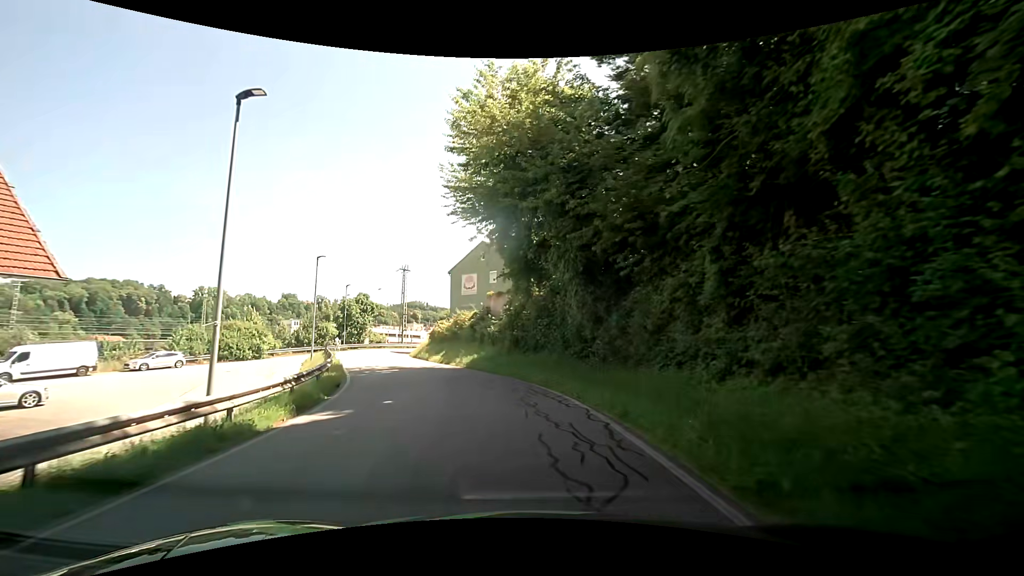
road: residential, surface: asphalt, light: Day
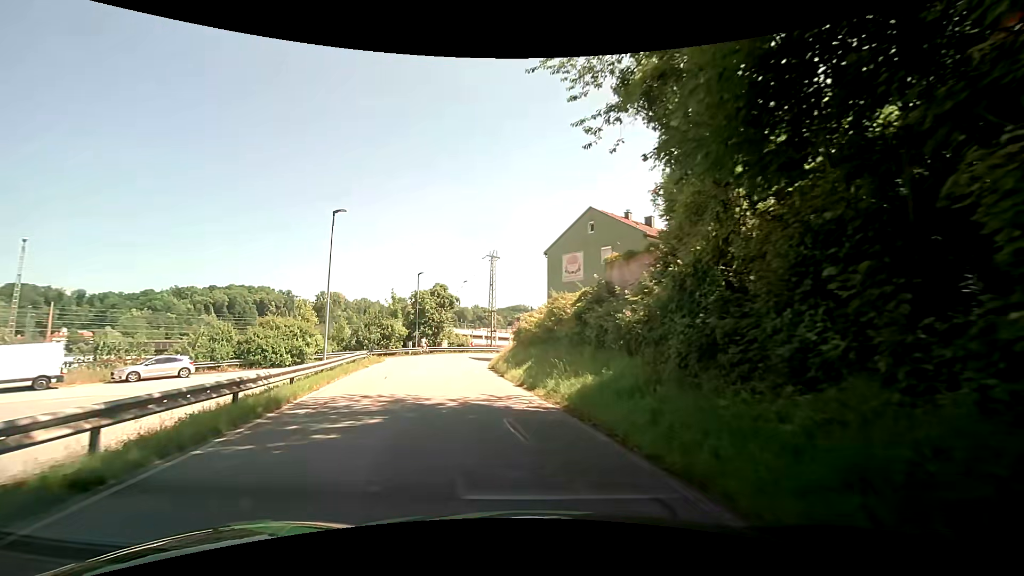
(-1.5, +15.7) m; -11°
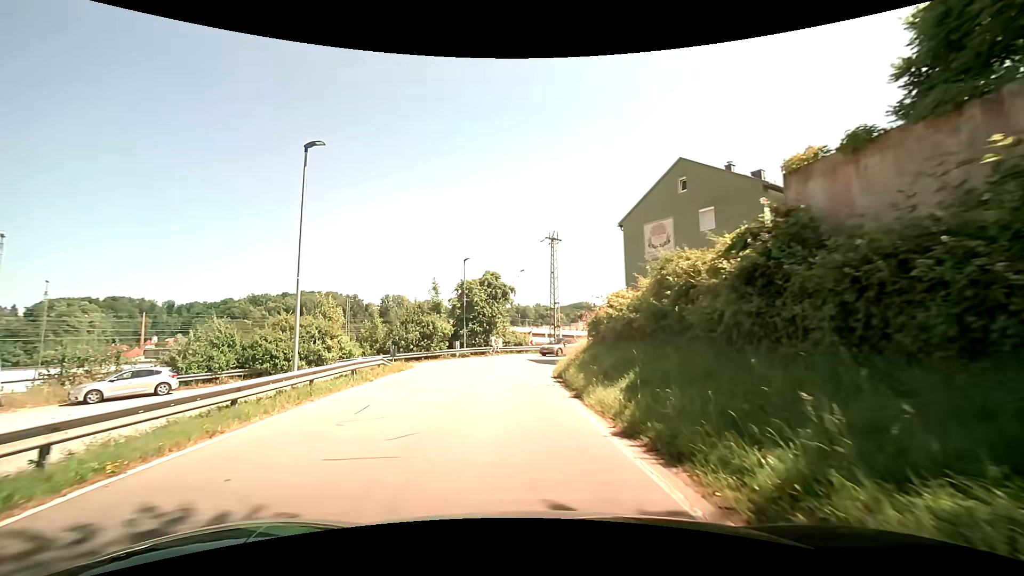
(-0.7, +9.3) m; -8°
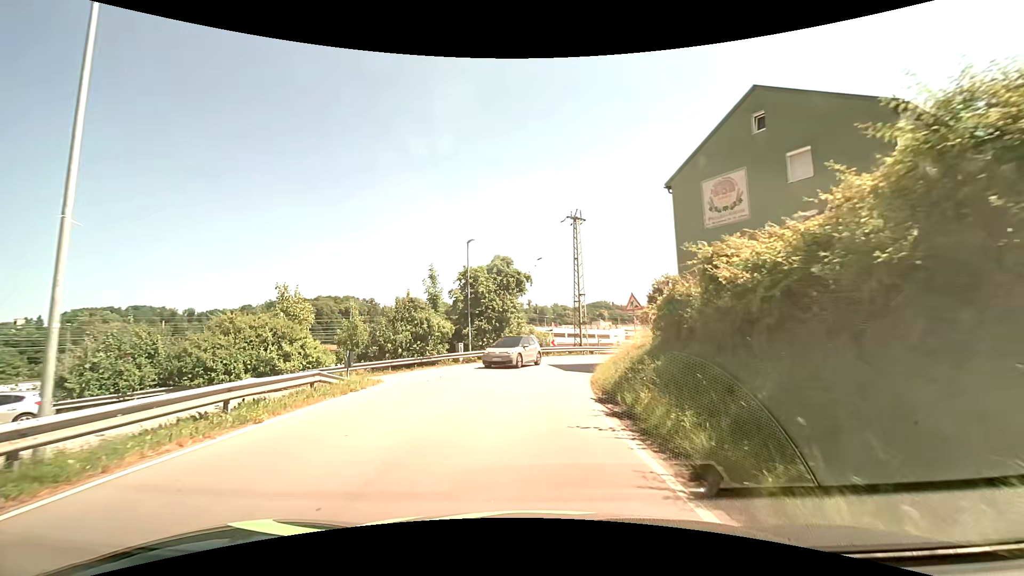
(-0.2, +8.3) m; -2°
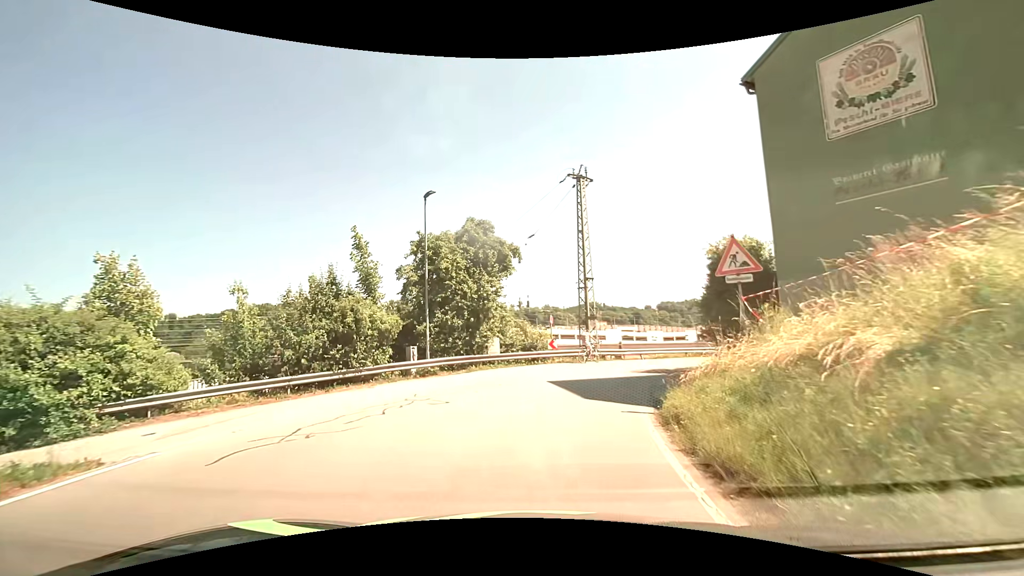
(-0.1, +11.2) m; 0°
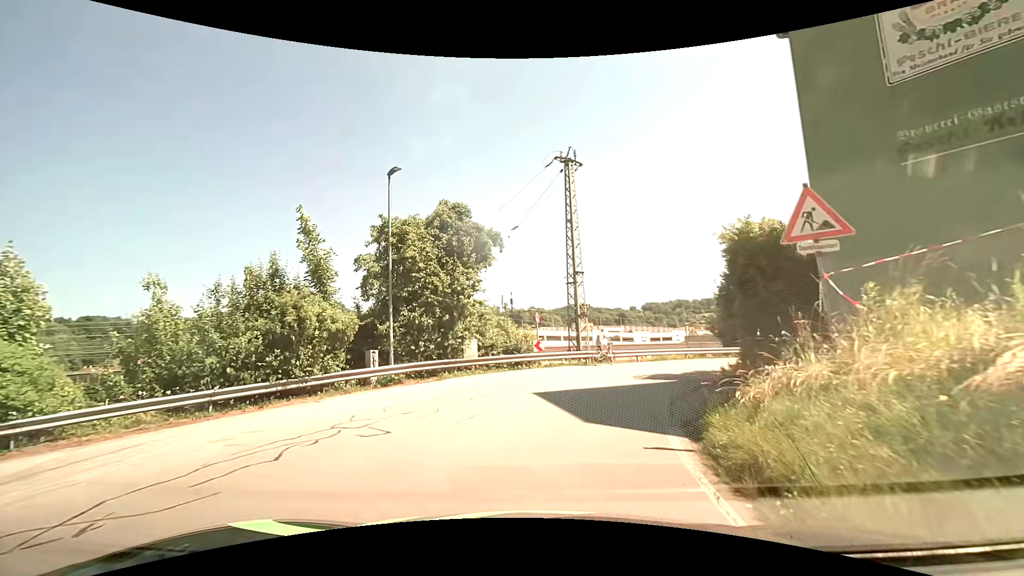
(+0.1, +3.3) m; +2°
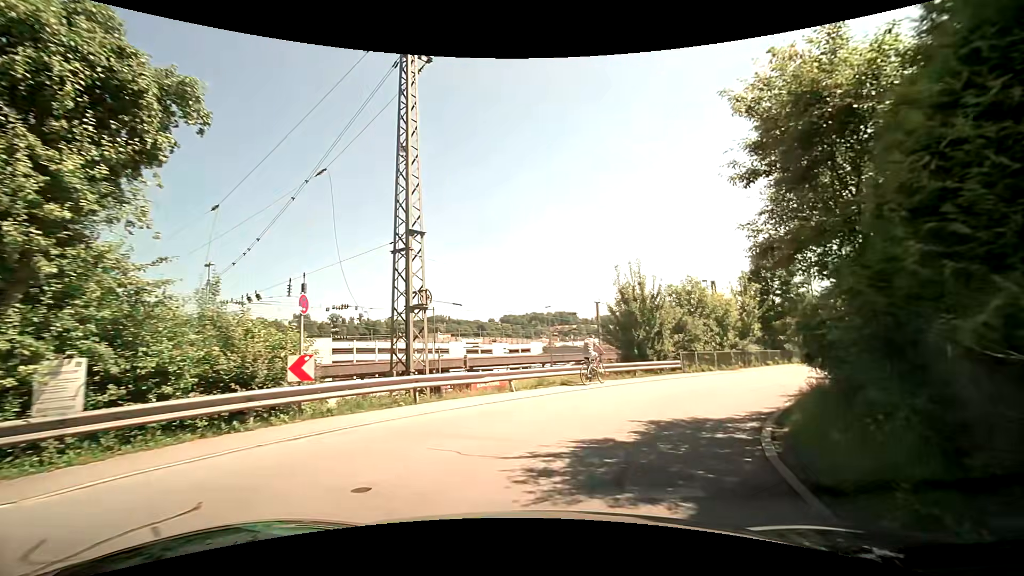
(+1.4, +12.4) m; +15°
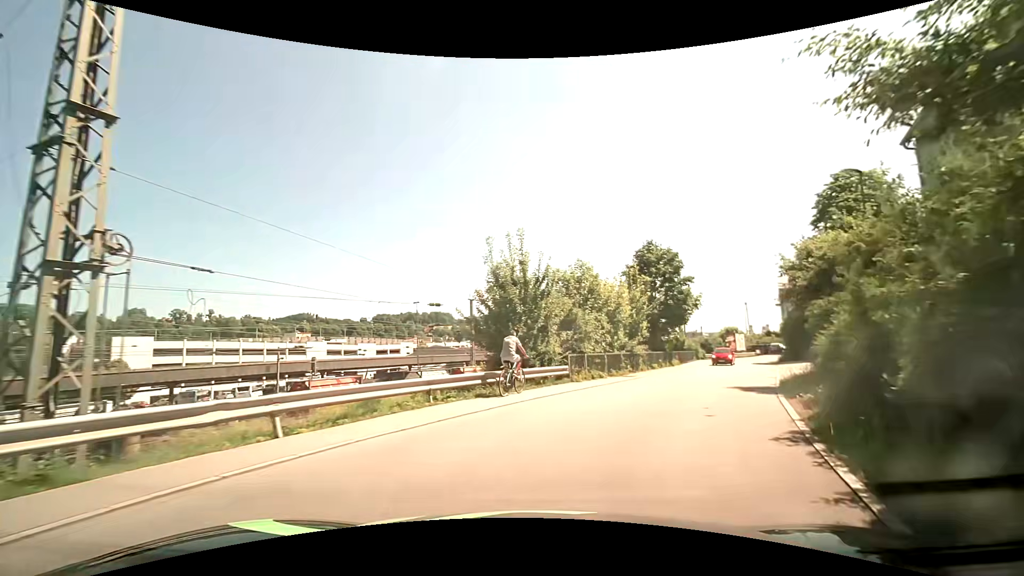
(+0.8, +7.2) m; +15°
(+2, +10) (+6, +19) (+10, +28) (+14, +37) (+18, +46) (+22, +55) (+27, +64) (+35, +71) (+44, +73) (+54, +70) m
